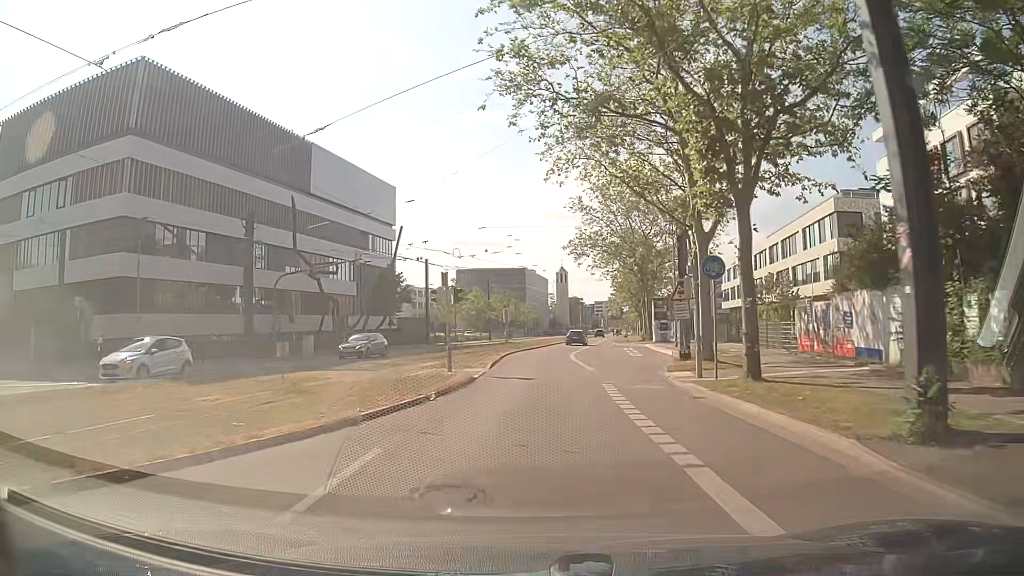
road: secondary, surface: asphalt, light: Day
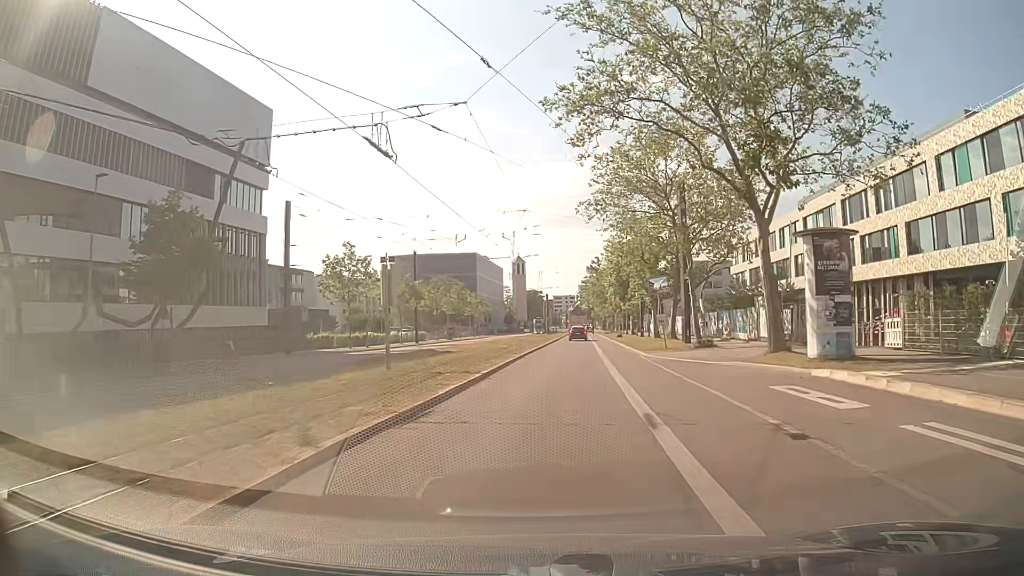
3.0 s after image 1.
(+0.6, +37.3) m; +3°
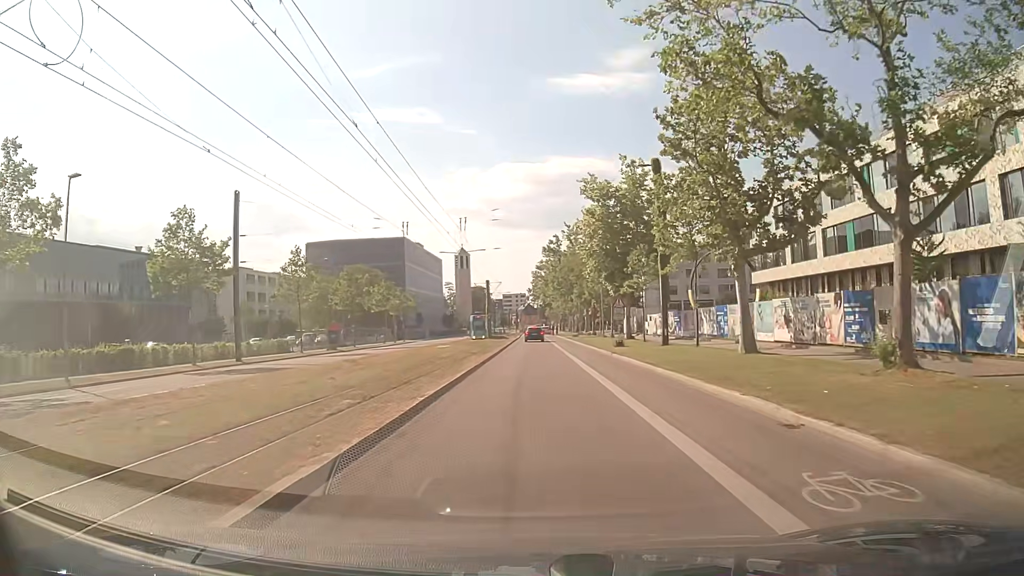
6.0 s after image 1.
(+2.5, +36.4) m; +5°
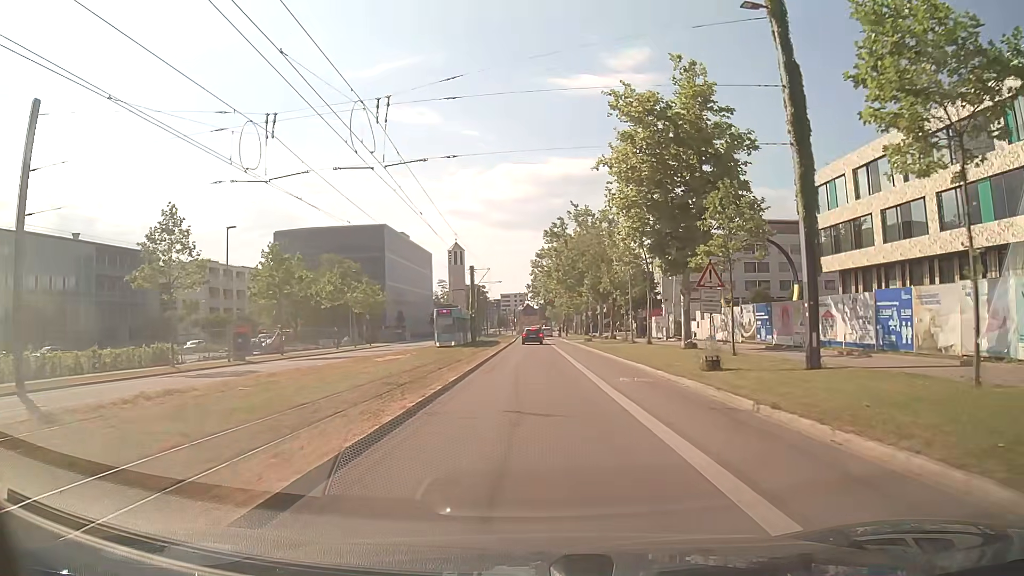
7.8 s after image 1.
(+0.1, +20.2) m; 0°
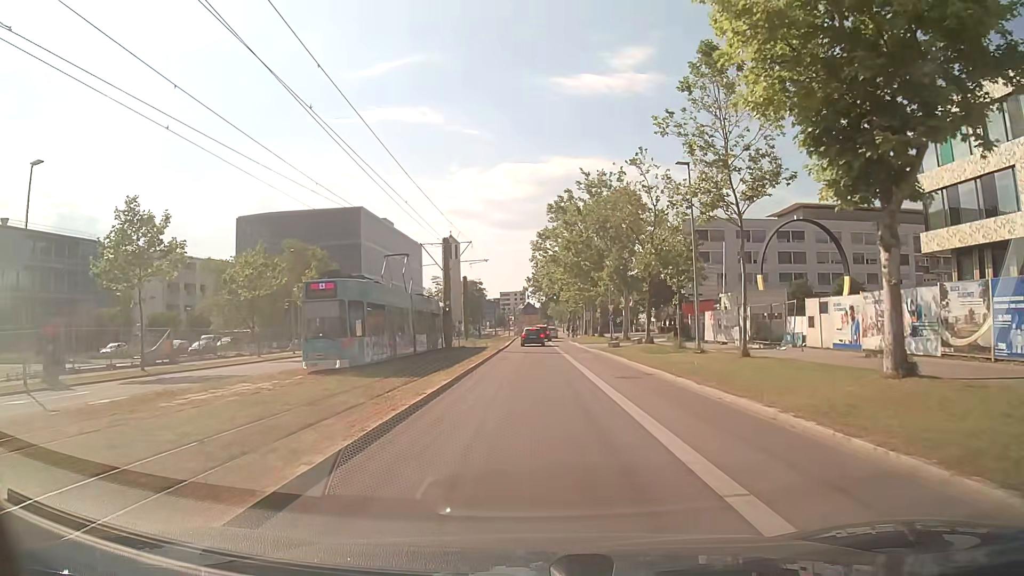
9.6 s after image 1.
(+0.1, +19.1) m; 0°
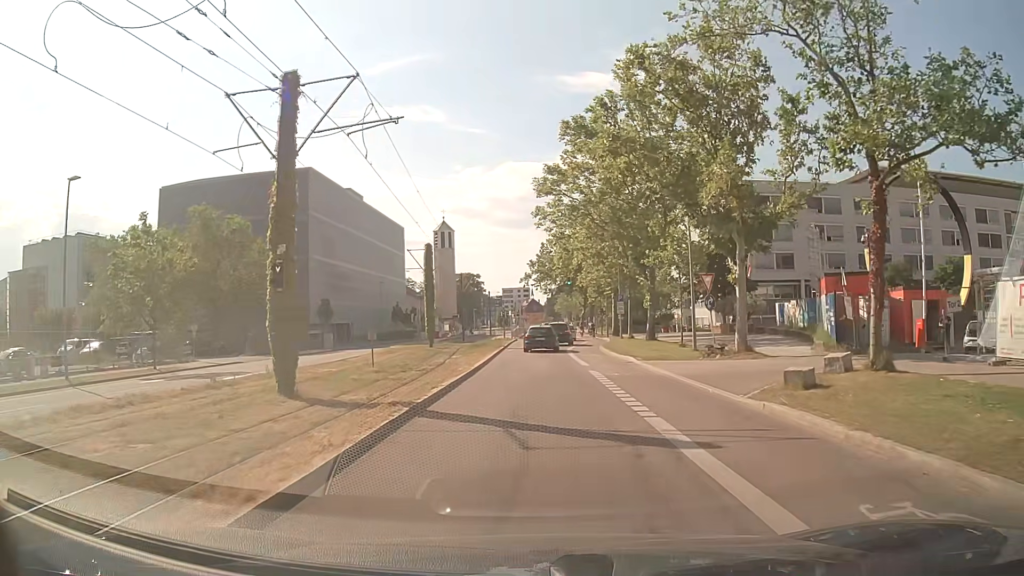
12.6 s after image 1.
(+0.1, +29.0) m; 0°
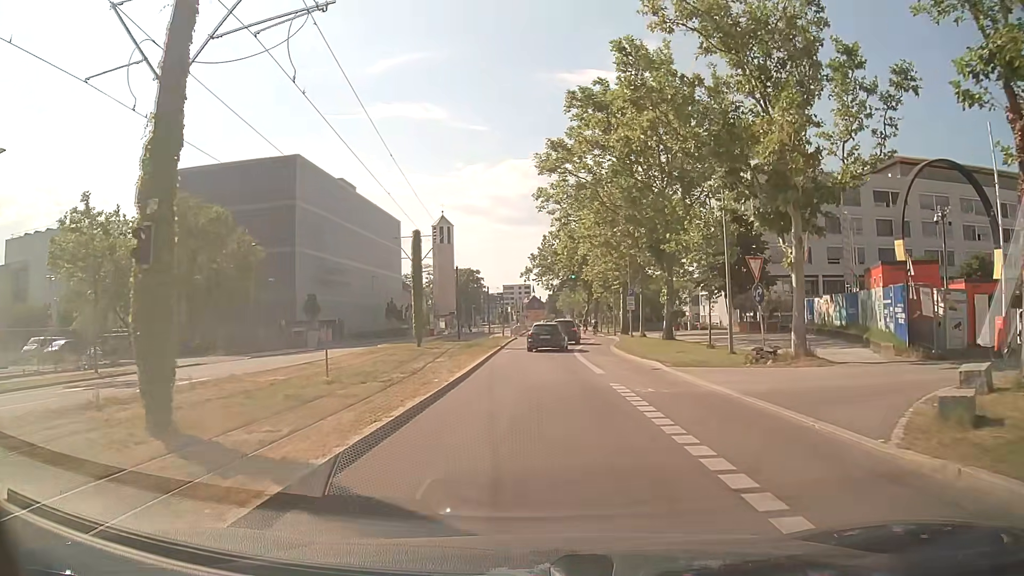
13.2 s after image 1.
(0.0, +5.3) m; 0°
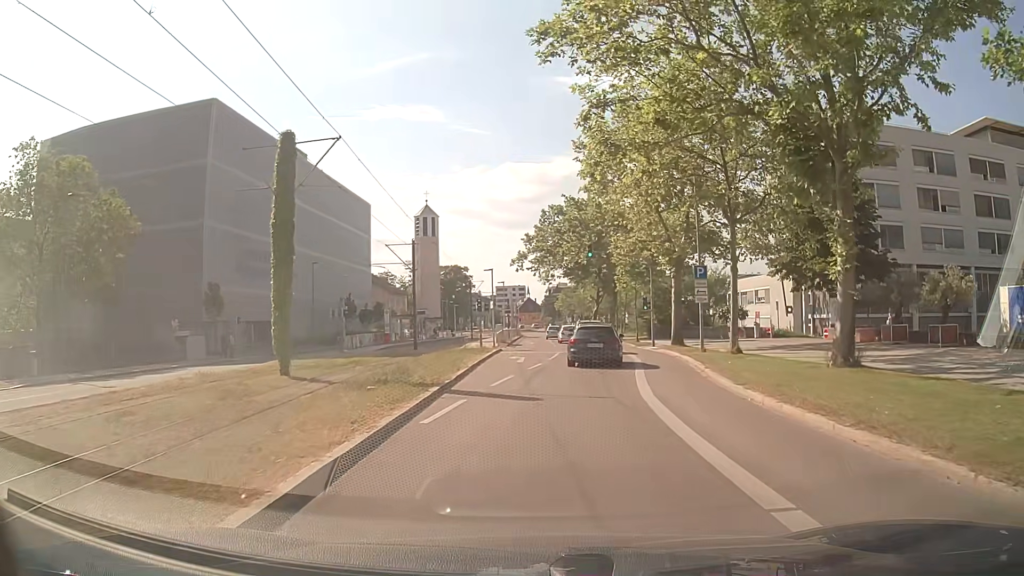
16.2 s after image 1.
(-0.1, +22.7) m; +1°
(0, +10) (+1, +20) (+2, +30) (+2, +40) (+2, +50) (+2, +60) (+2, +70) (+2, +80) (+2, +90) (+2, +100) m
